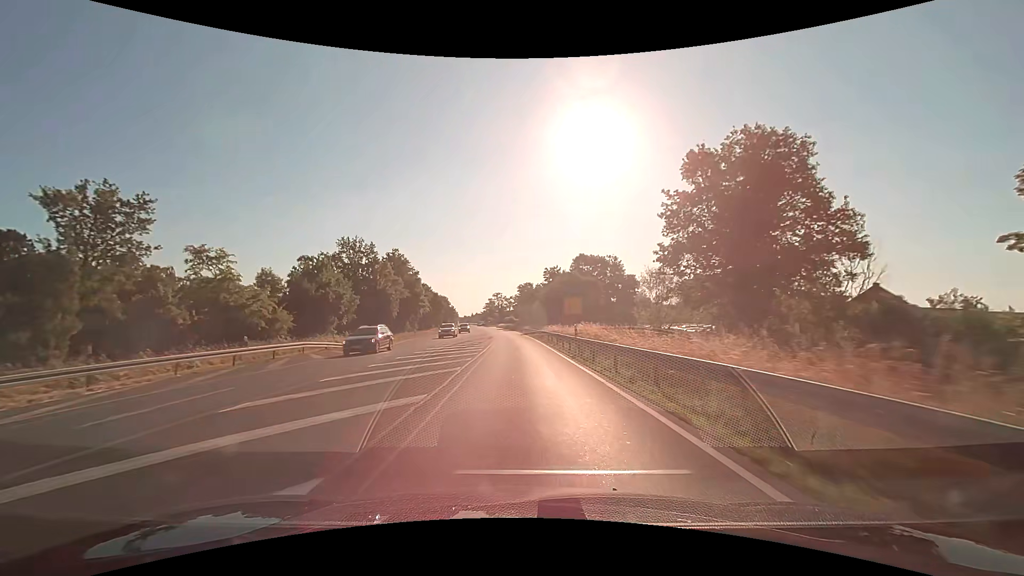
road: primary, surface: asphalt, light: Day
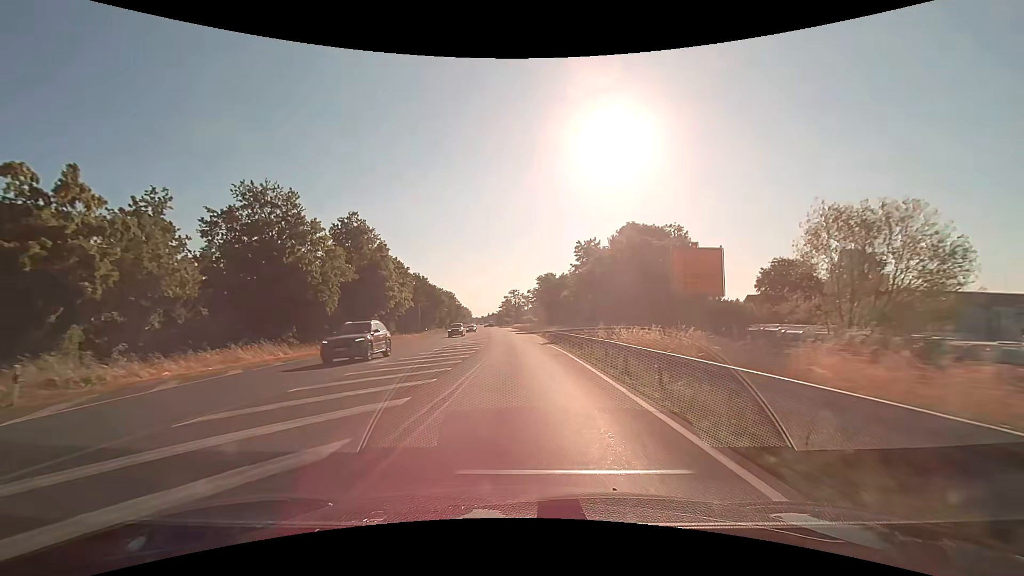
(-0.4, +32.2) m; -2°
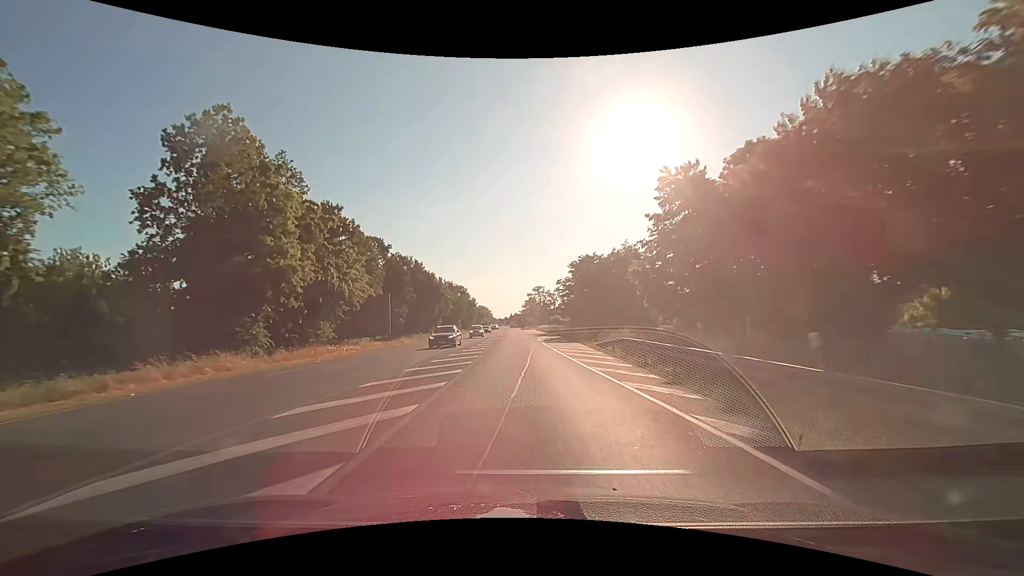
(-0.9, +32.2) m; -3°
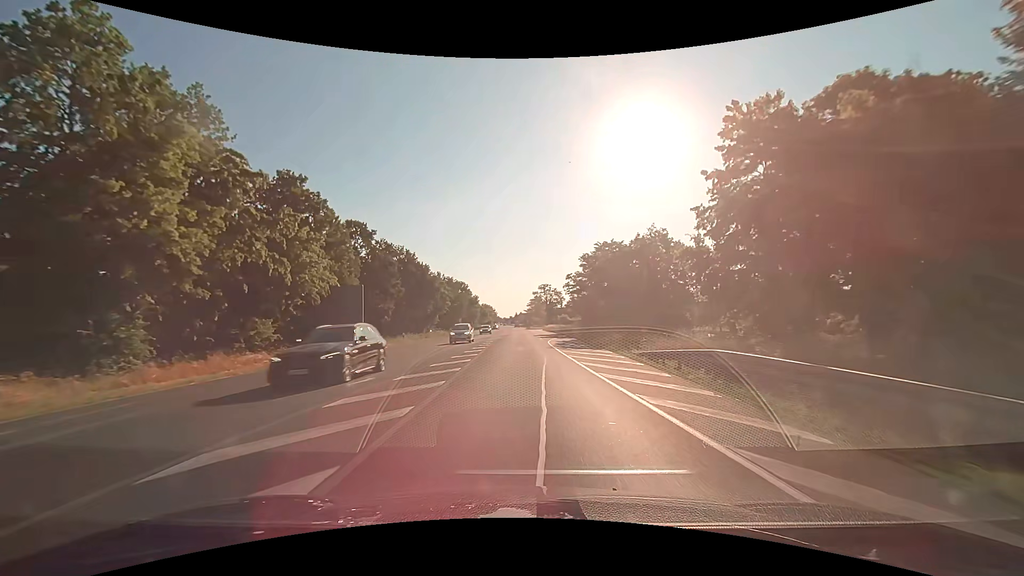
(-0.1, +10.7) m; 0°
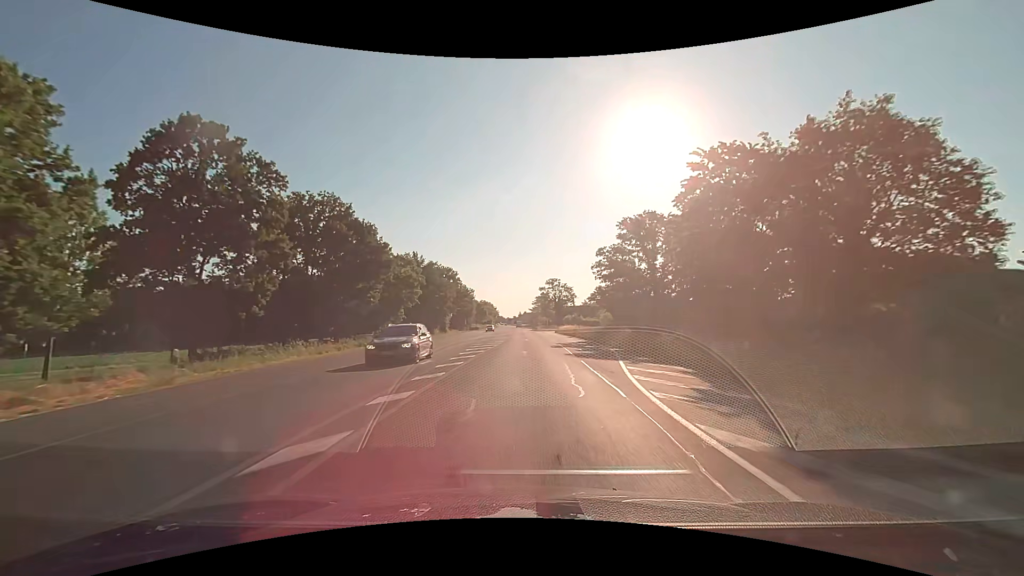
(-0.4, +32.2) m; -1°
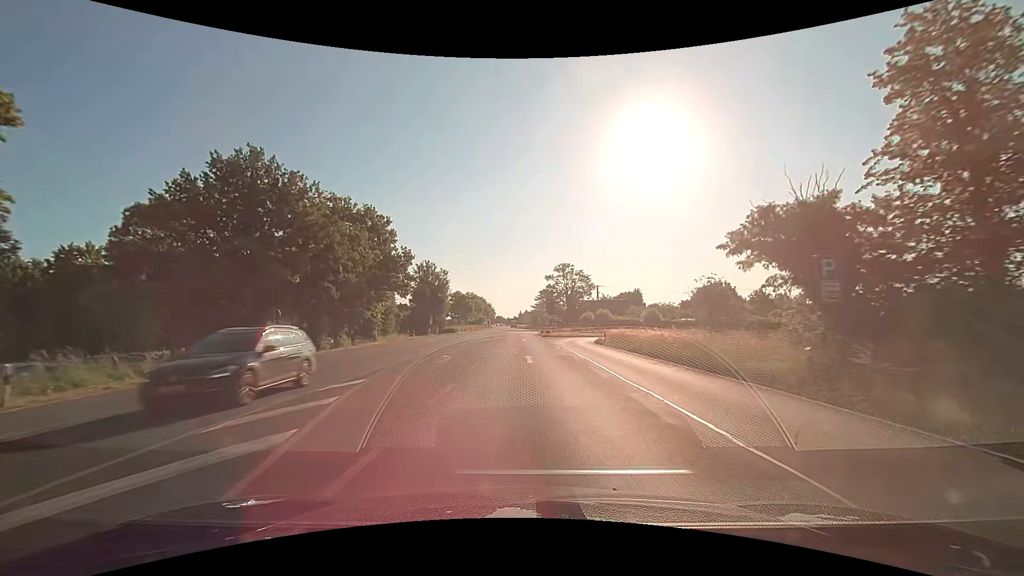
(+0.3, +53.7) m; 0°
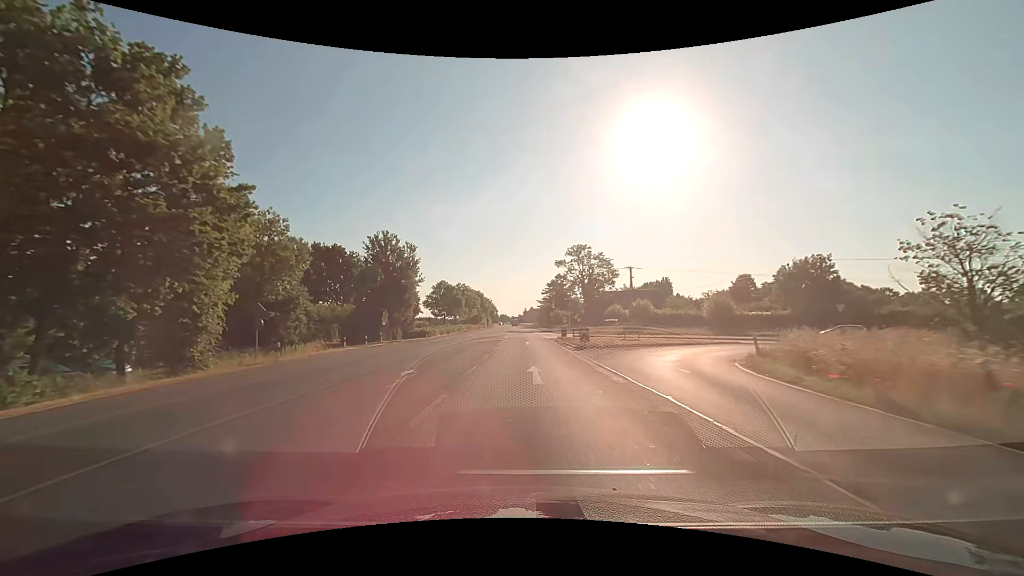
(0.0, +32.3) m; 0°
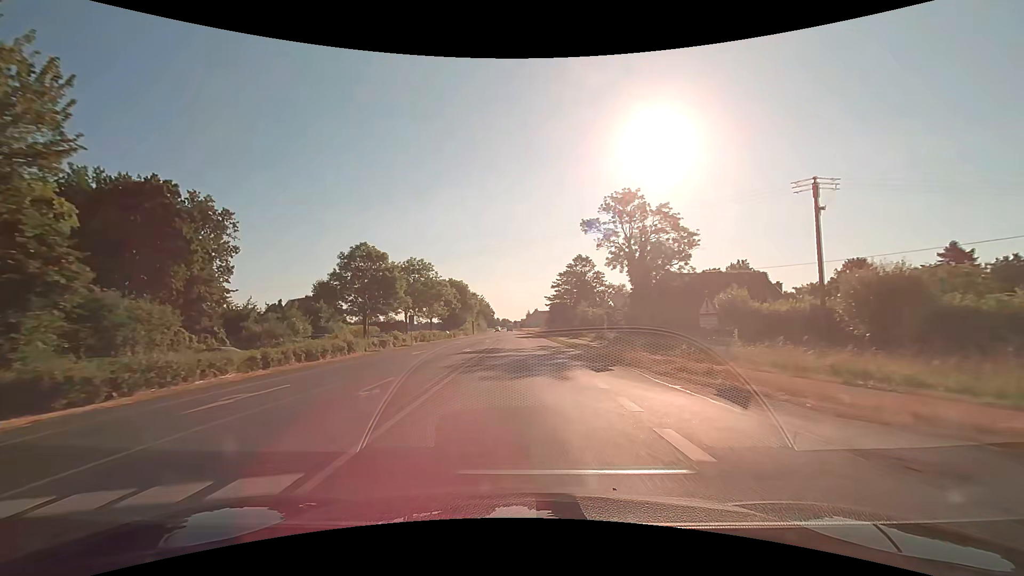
(0.0, +53.7) m; -1°
(0, +10) (0, +20) (0, +30) (0, +40) (-1, +50) (-1, +60) (-1, +70) (-1, +80) (-1, +90) (-2, +100) m
